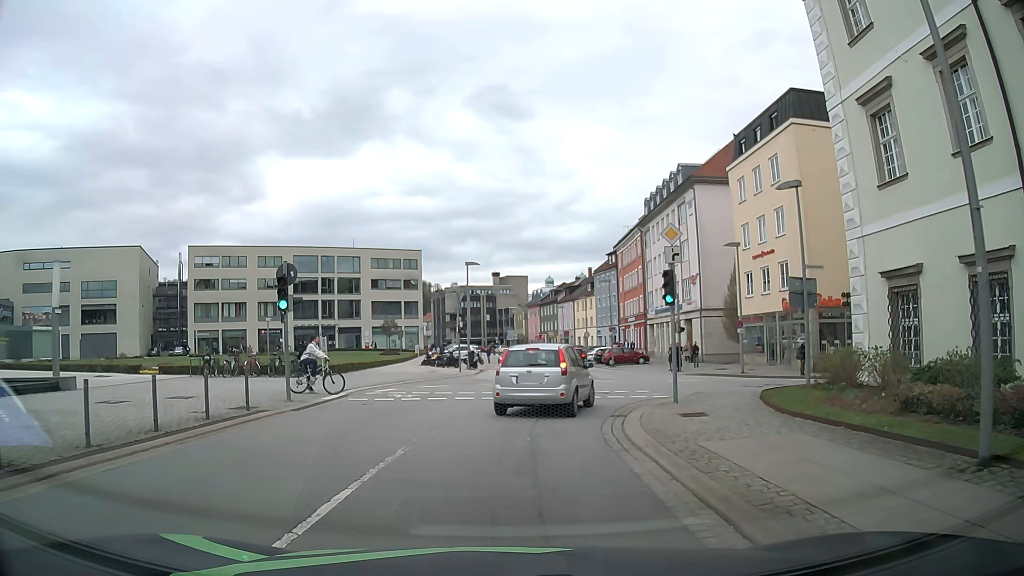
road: tertiary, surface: asphalt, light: Day
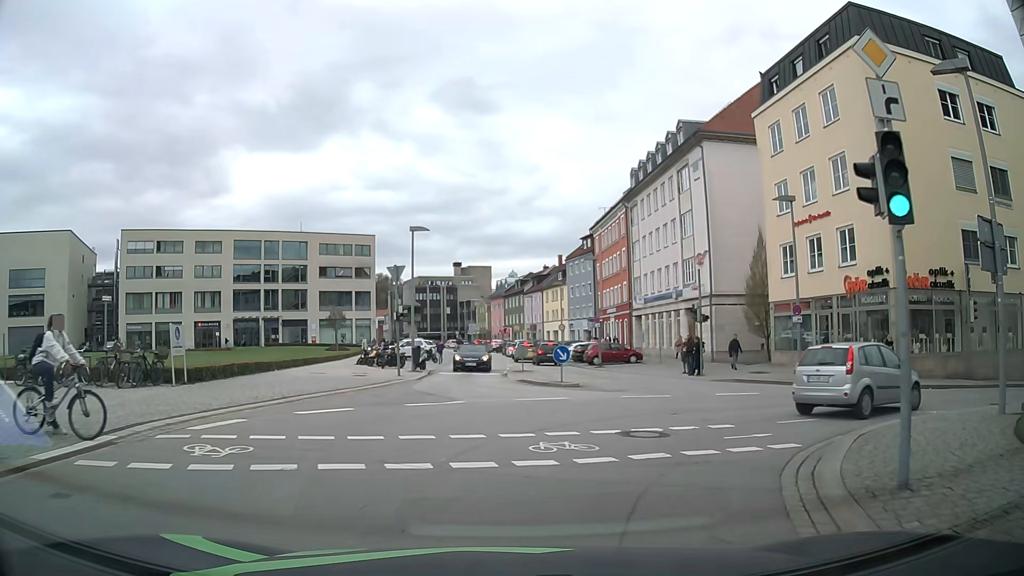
(+0.1, +11.3) m; +3°
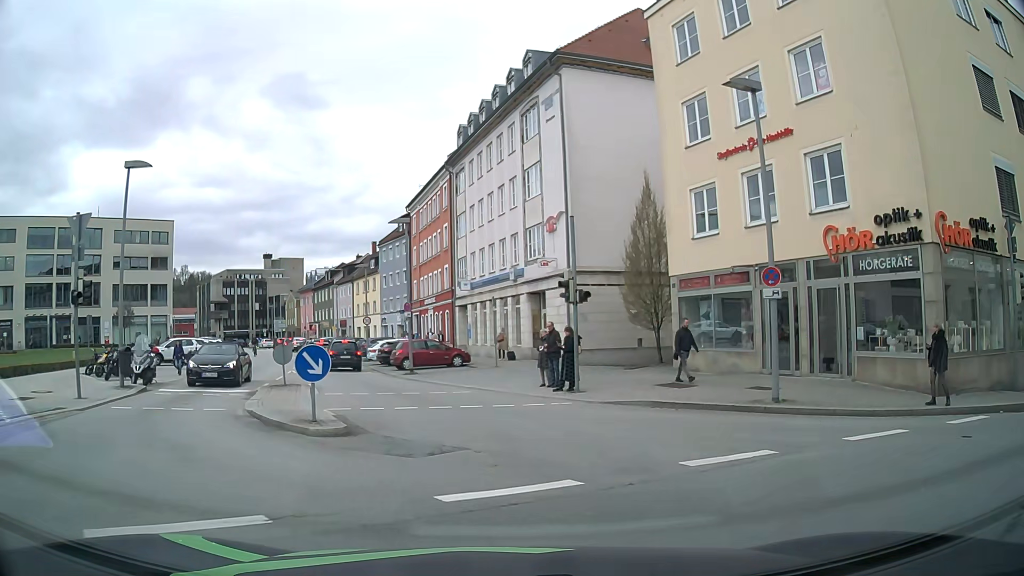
(+1.6, +11.9) m; +17°
